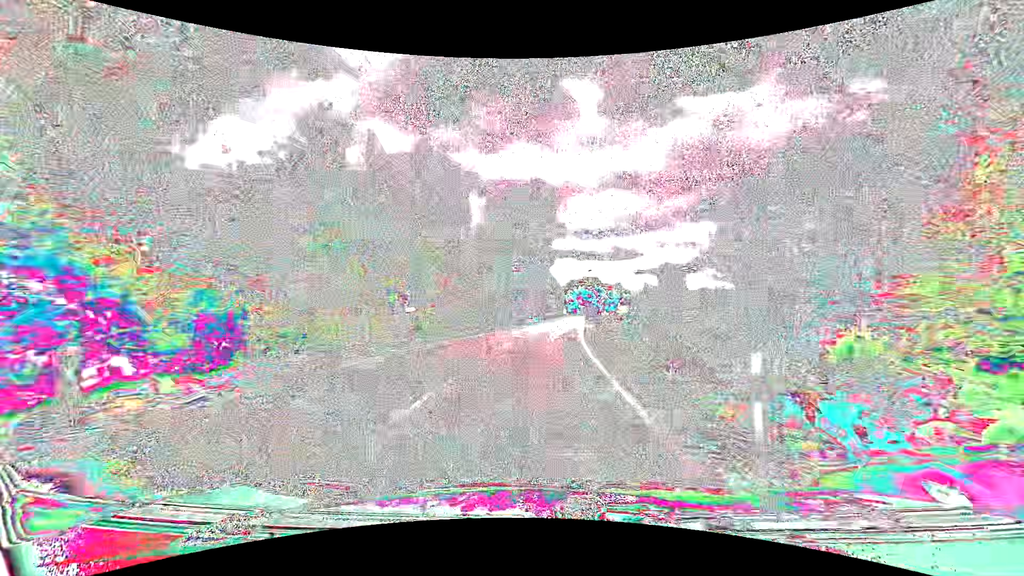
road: secondary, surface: asphalt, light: Day
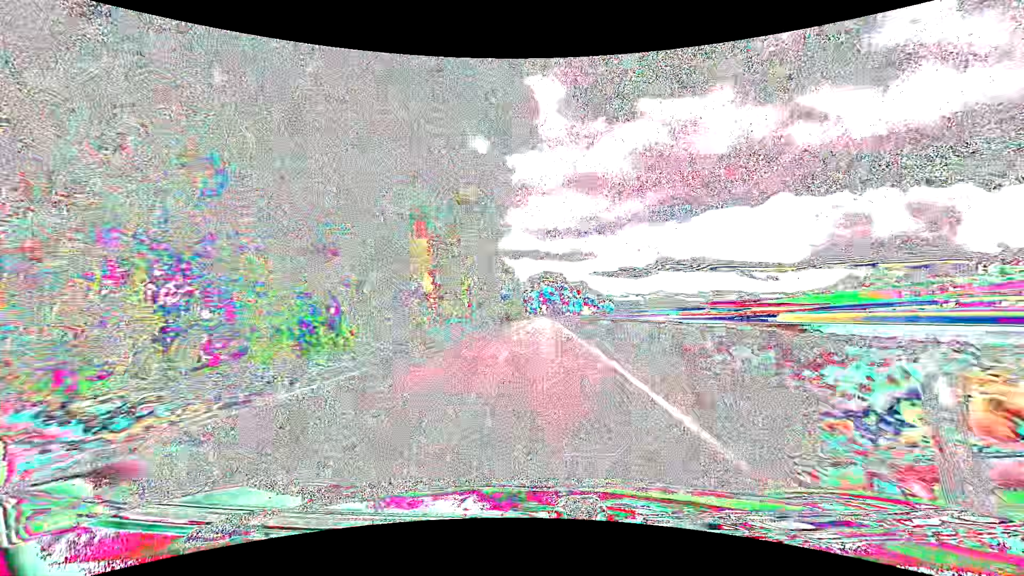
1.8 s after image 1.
(+1.6, +41.4) m; +4°
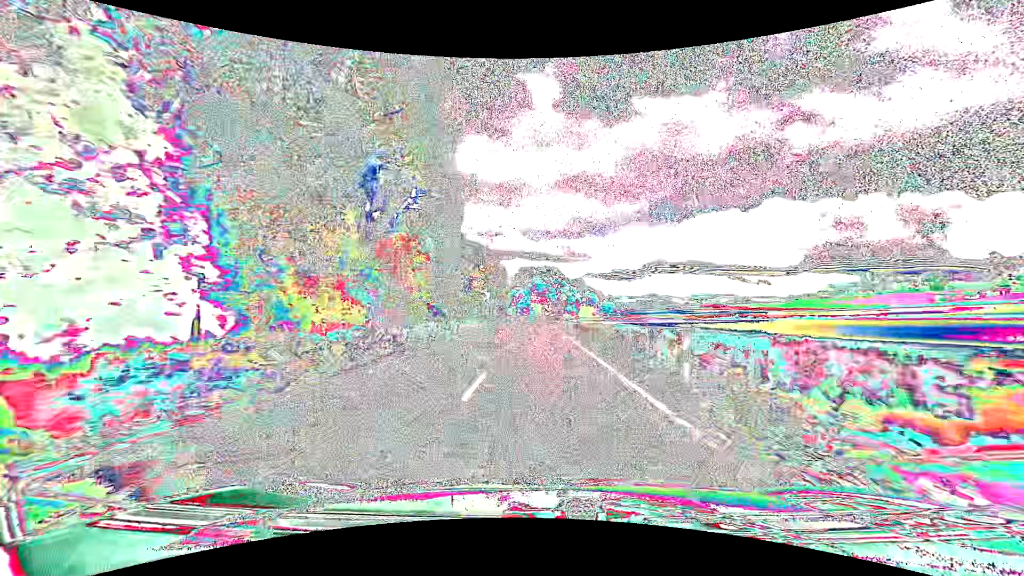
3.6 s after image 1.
(+0.7, +42.2) m; +1°
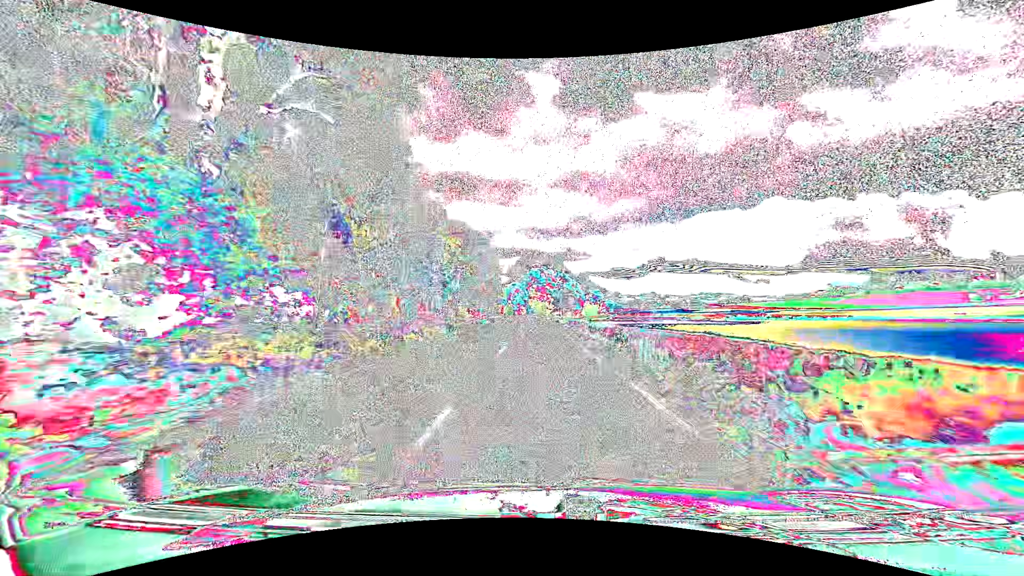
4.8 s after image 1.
(-0.1, +28.1) m; 0°
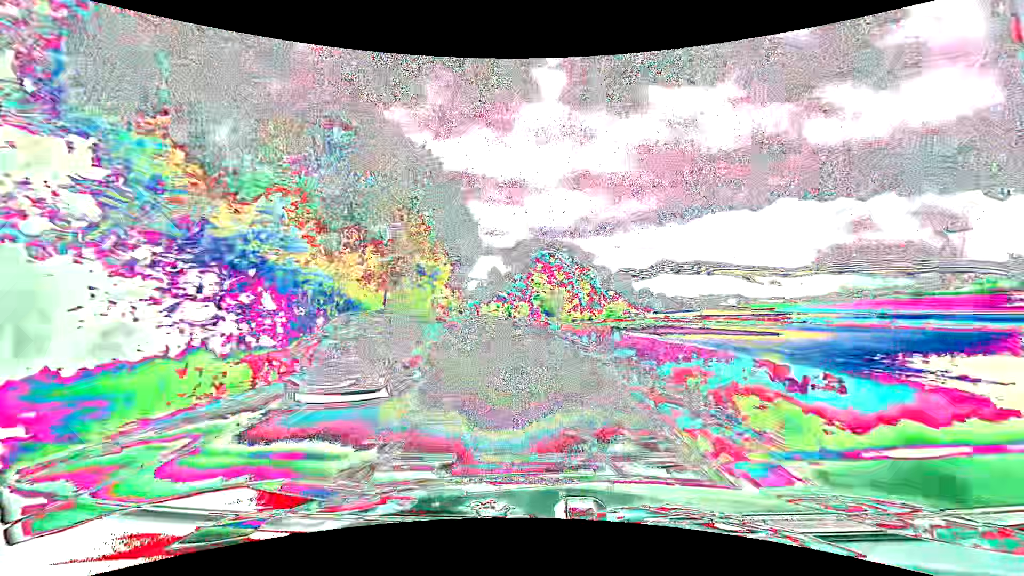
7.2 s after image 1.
(+0.3, +54.4) m; -1°
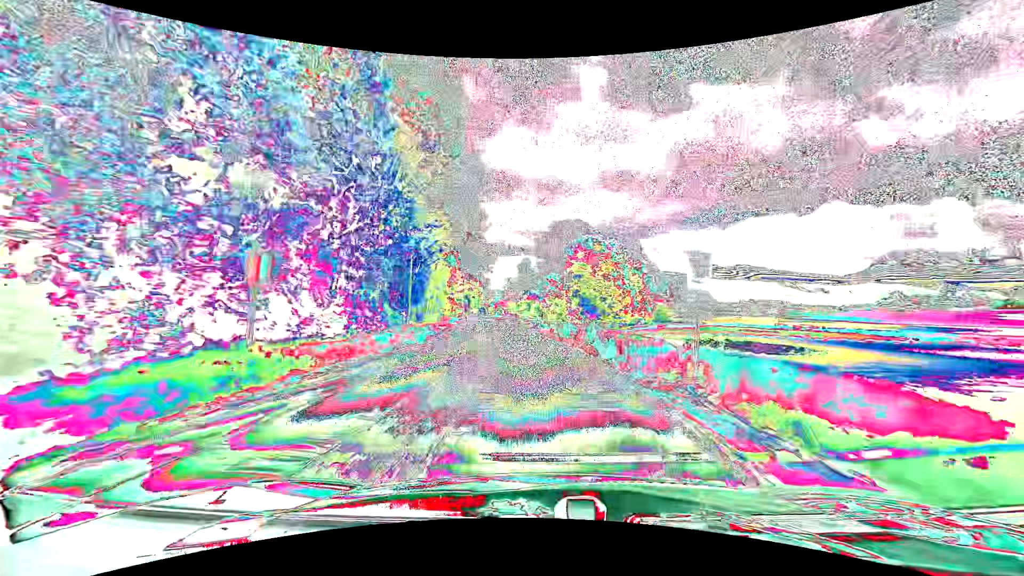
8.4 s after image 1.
(-0.9, +27.3) m; -4°
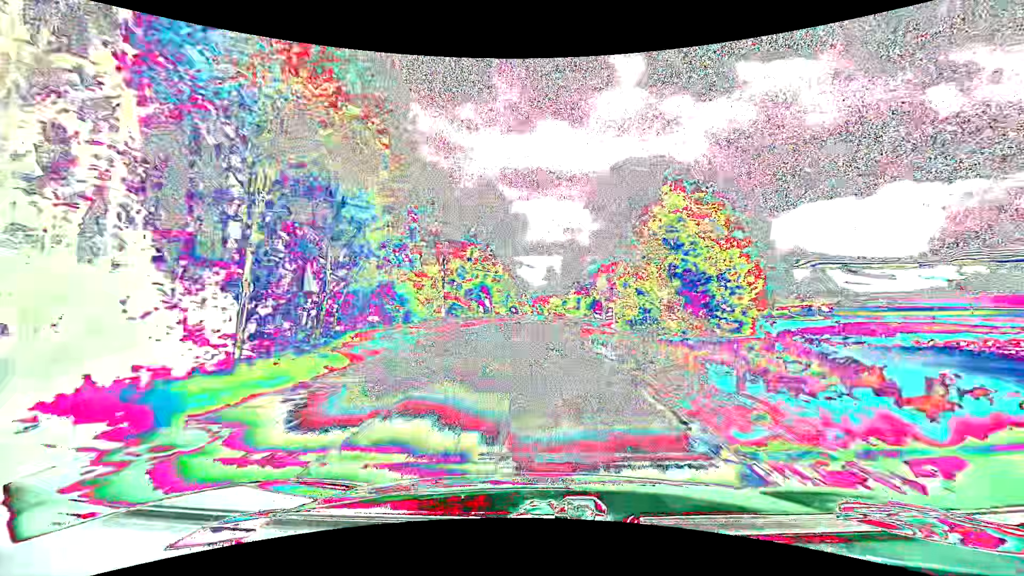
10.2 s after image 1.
(-1.8, +40.9) m; -5°
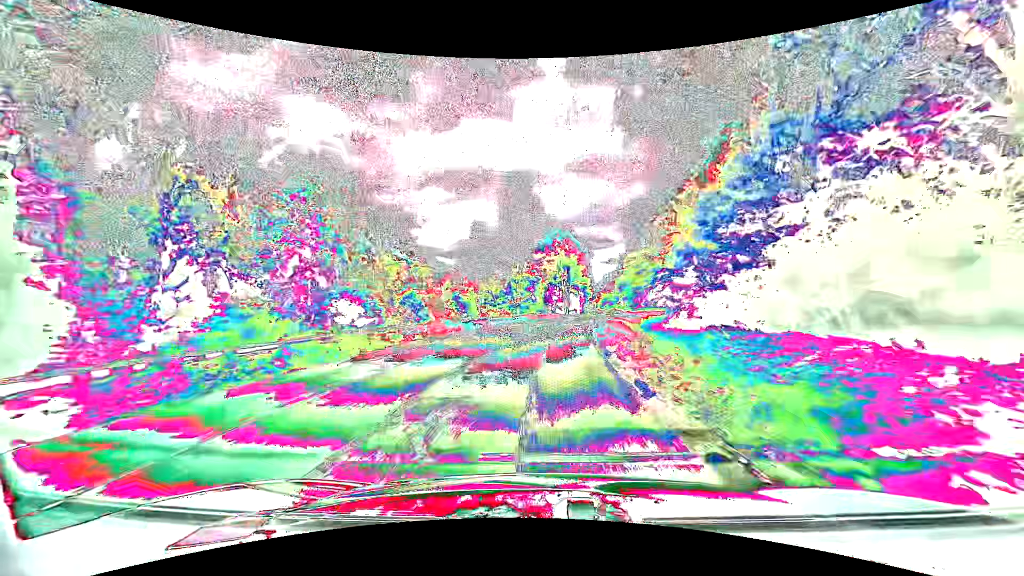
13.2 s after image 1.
(+2.1, +66.9) m; +6°
(0, +10) (+1, +20) (+1, +30) (+3, +40) (+4, +50) (+6, +60) (+7, +70) (+9, +79) (+11, +89) (+14, +99) m
